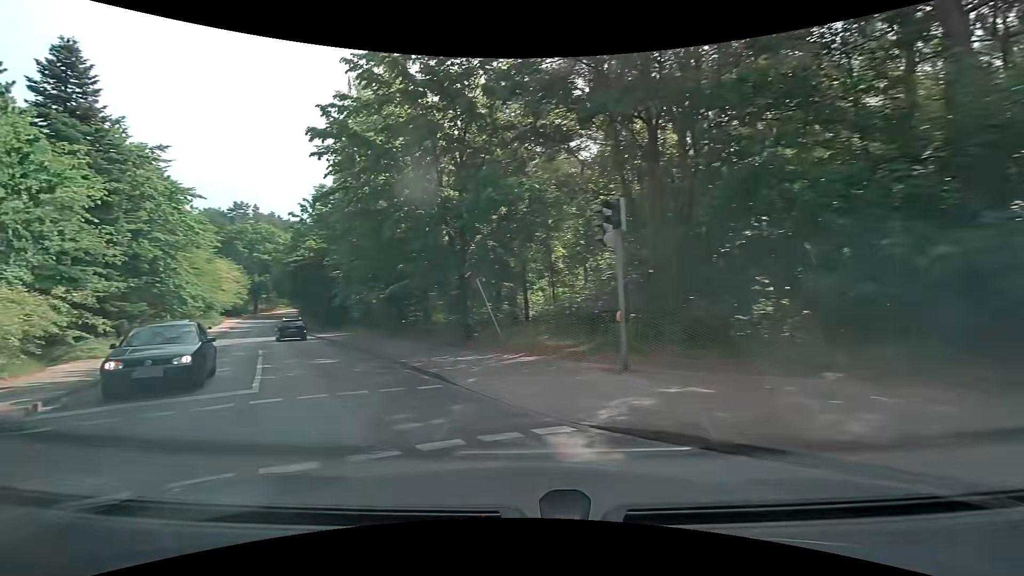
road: unclassified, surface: asphalt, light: Day
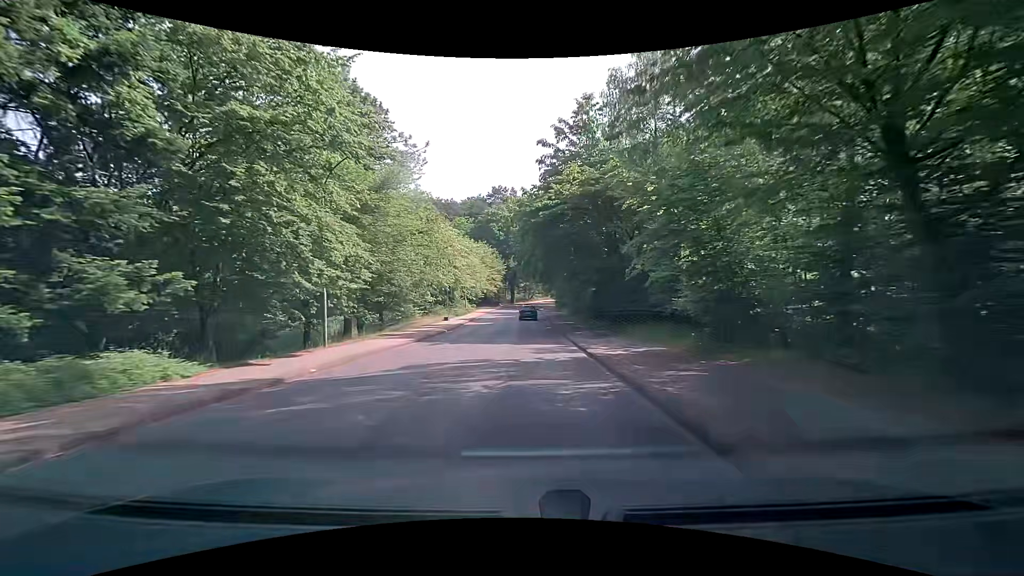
(-9.6, +22.2) m; -29°
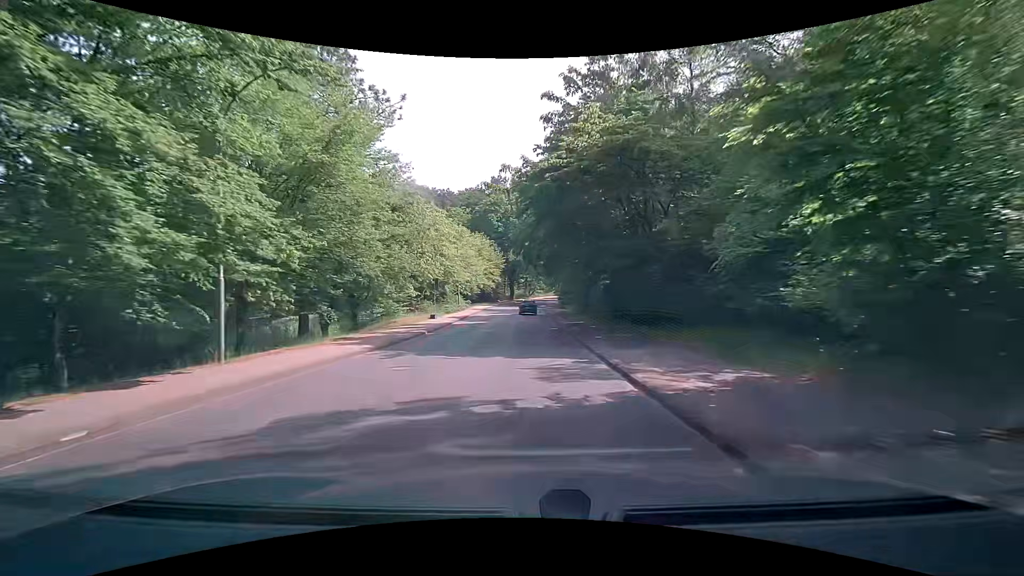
(-0.2, +6.8) m; 0°
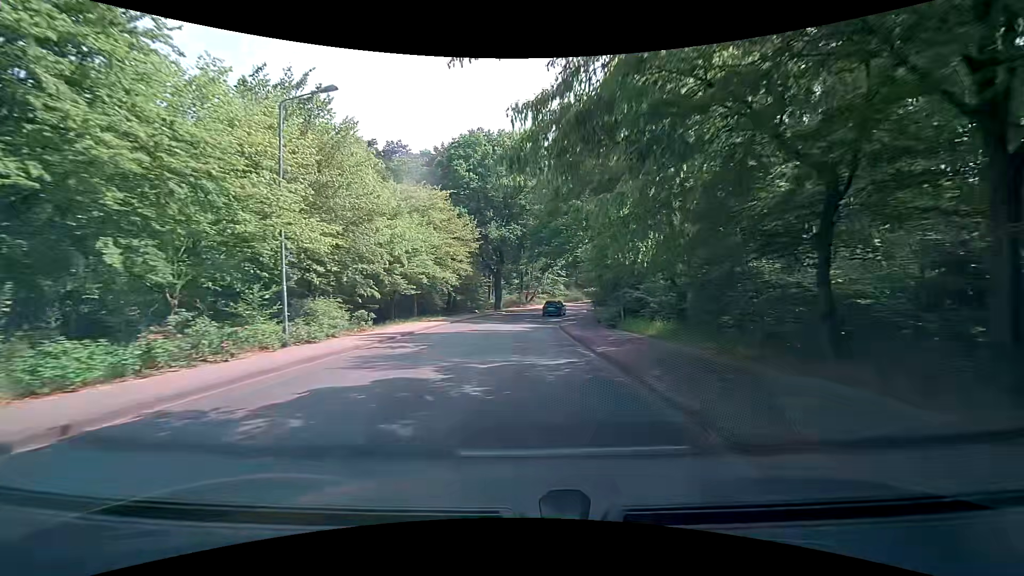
(-0.3, +38.7) m; 0°
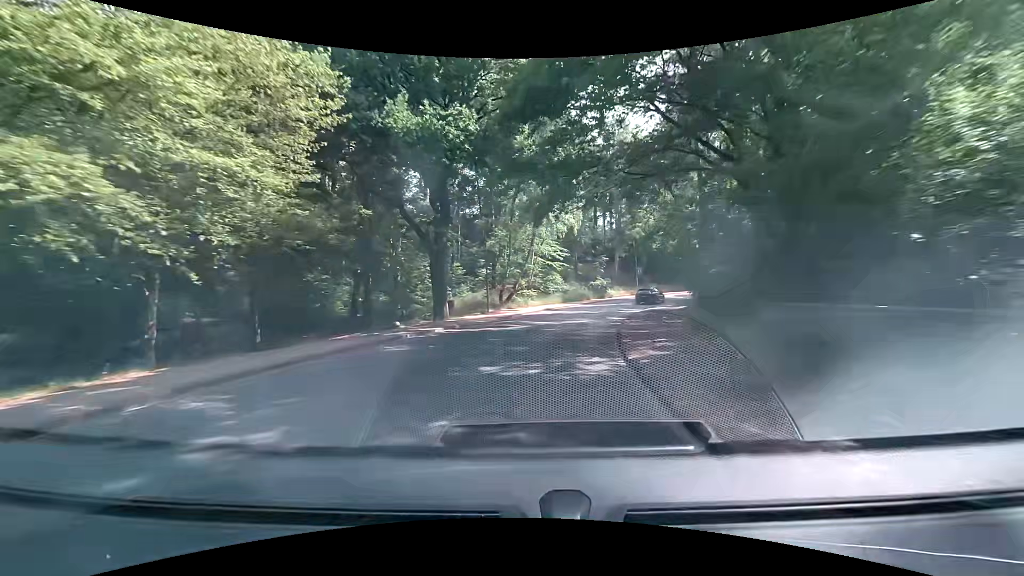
(0.0, +30.1) m; +1°
